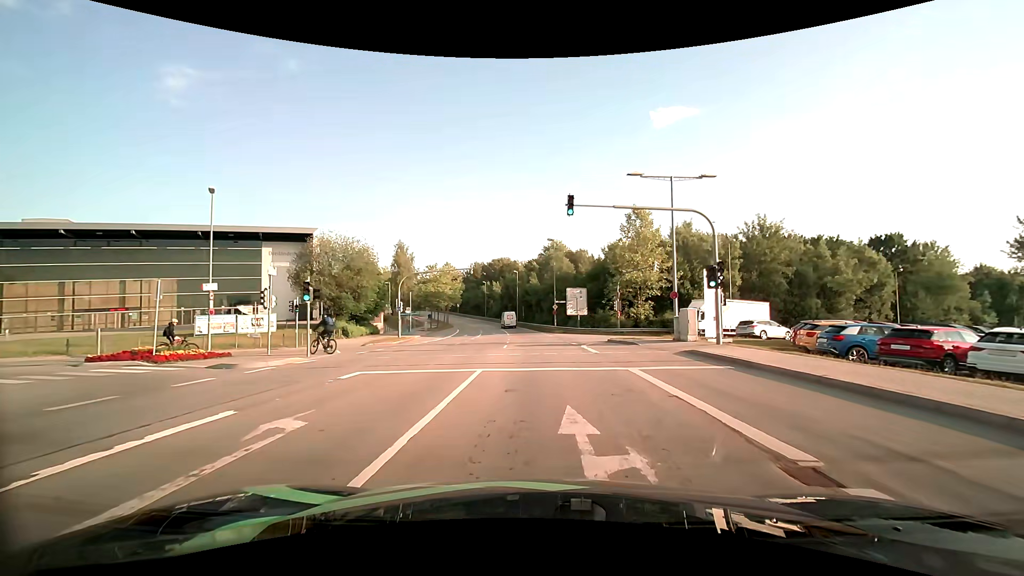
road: secondary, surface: asphalt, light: Day
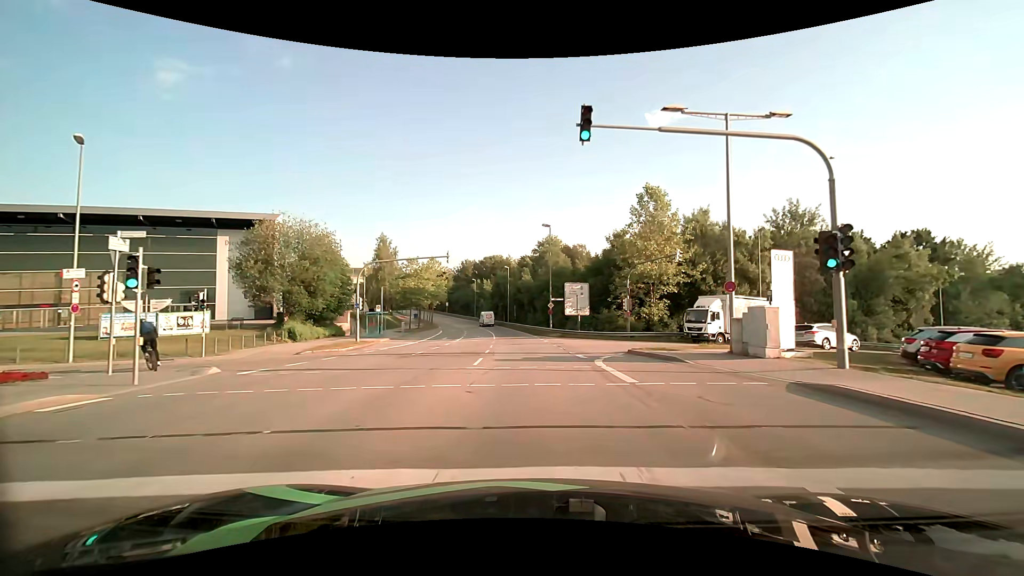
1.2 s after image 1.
(+0.1, +9.0) m; +1°
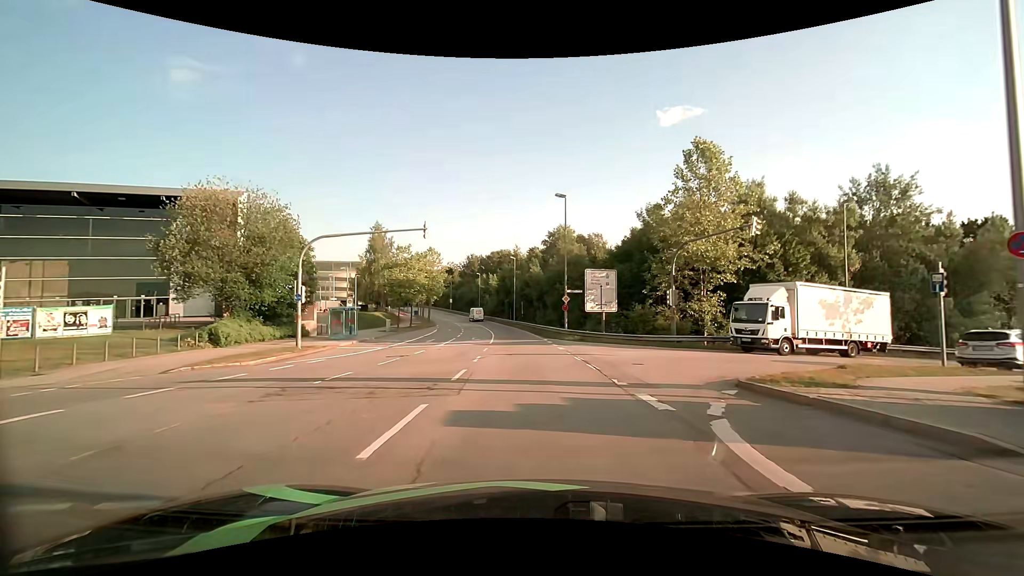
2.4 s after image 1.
(-0.1, +10.7) m; -1°
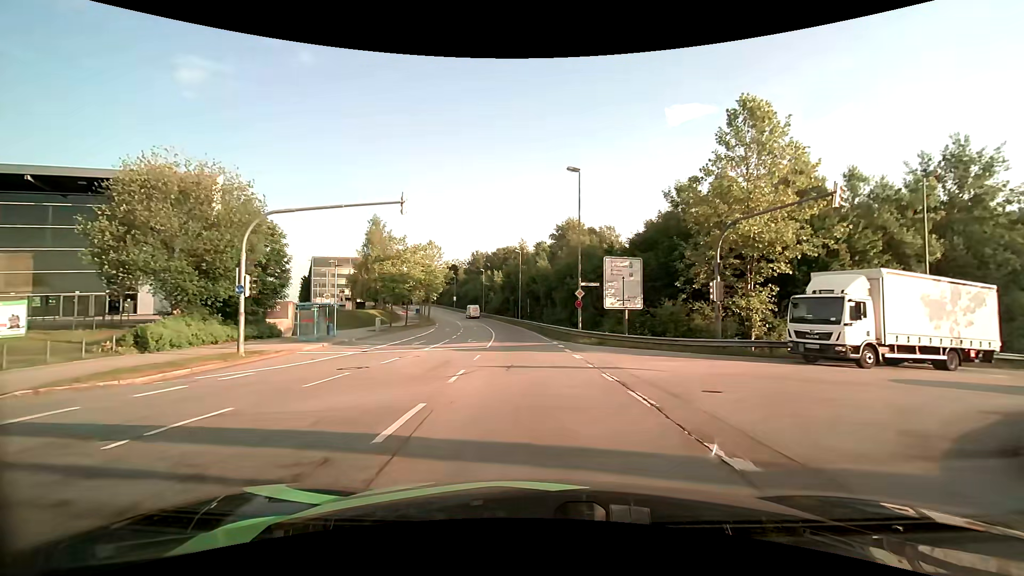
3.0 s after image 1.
(0.0, +6.0) m; -1°
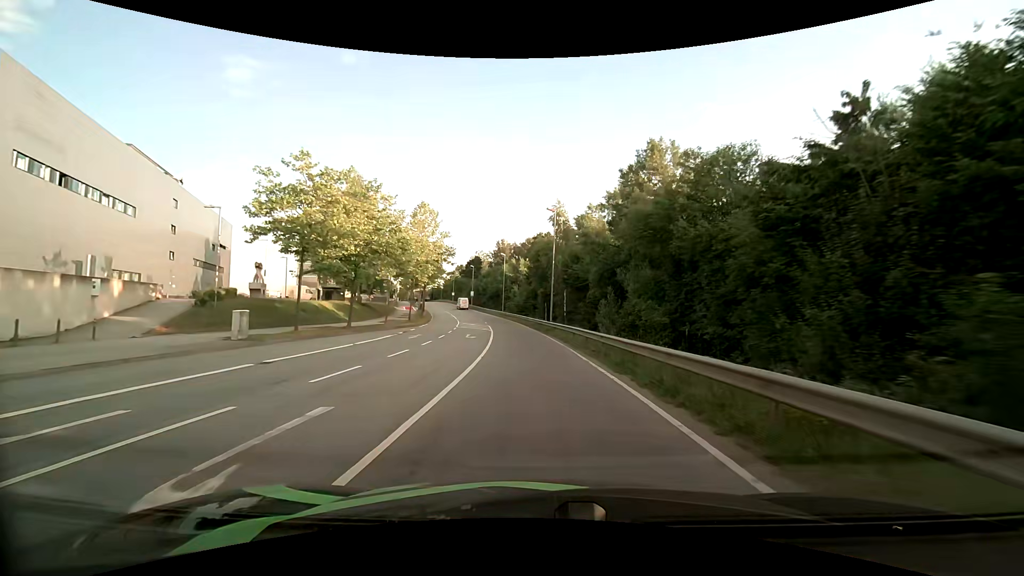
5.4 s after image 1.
(-0.8, +27.6) m; -3°
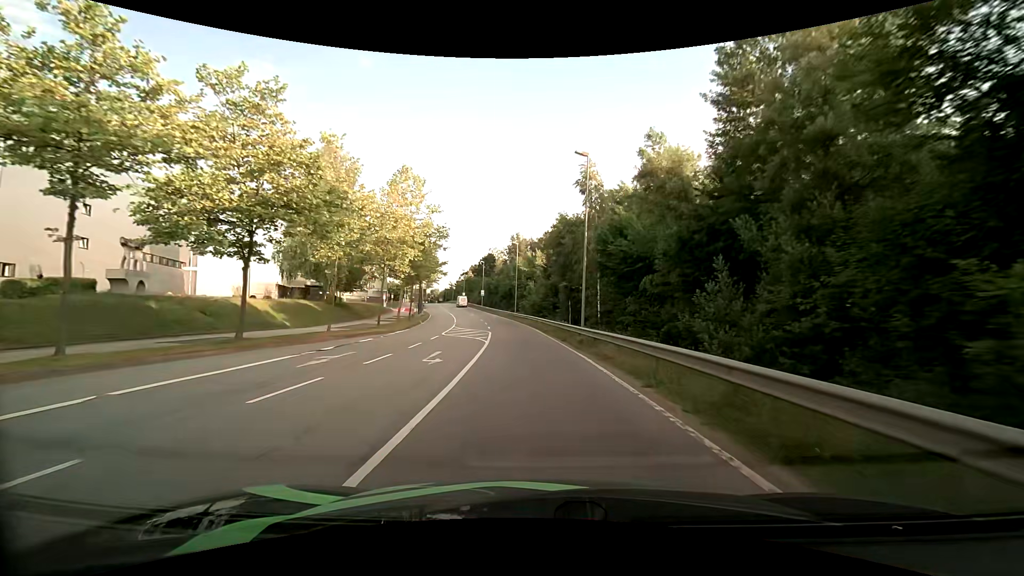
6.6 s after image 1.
(-0.3, +14.8) m; -2°
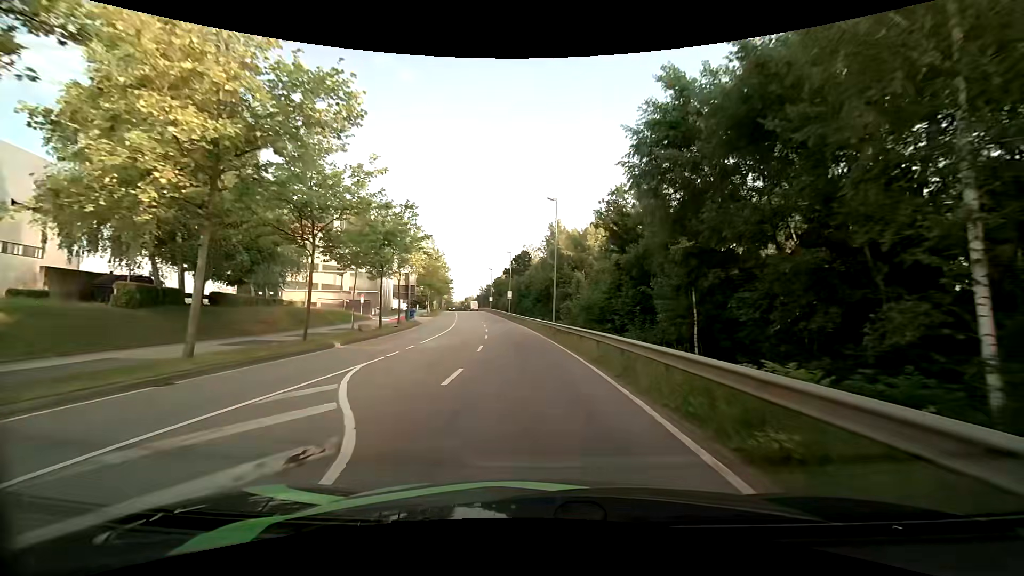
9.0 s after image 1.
(-1.1, +29.4) m; -5°
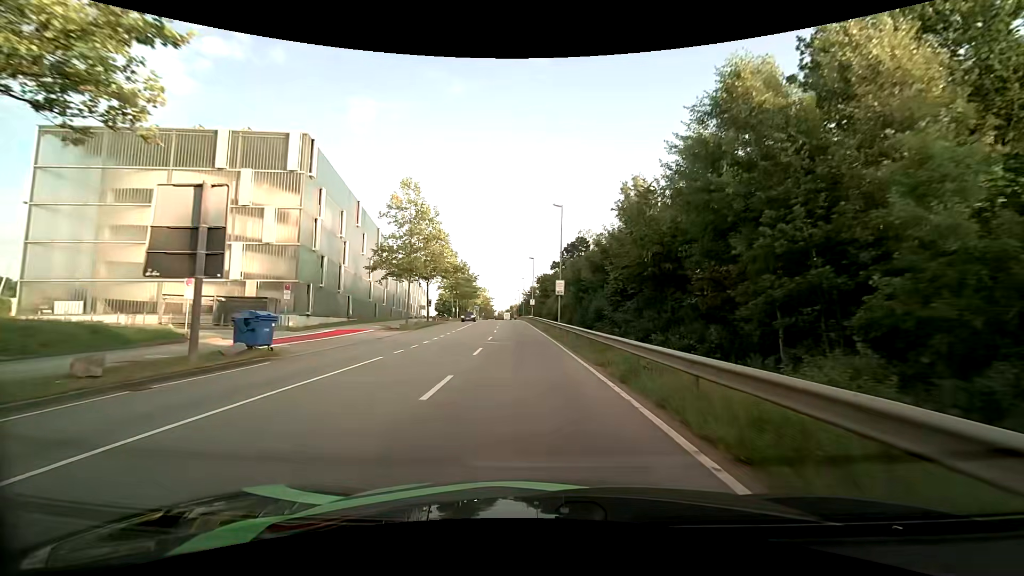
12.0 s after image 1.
(-2.0, +37.8) m; -6°
(0, +10) (-1, +20) (-1, +30) (-2, +40) (-3, +50) (-5, +60) (-6, +70) (-7, +80) (-8, +90) (-9, +100) m
